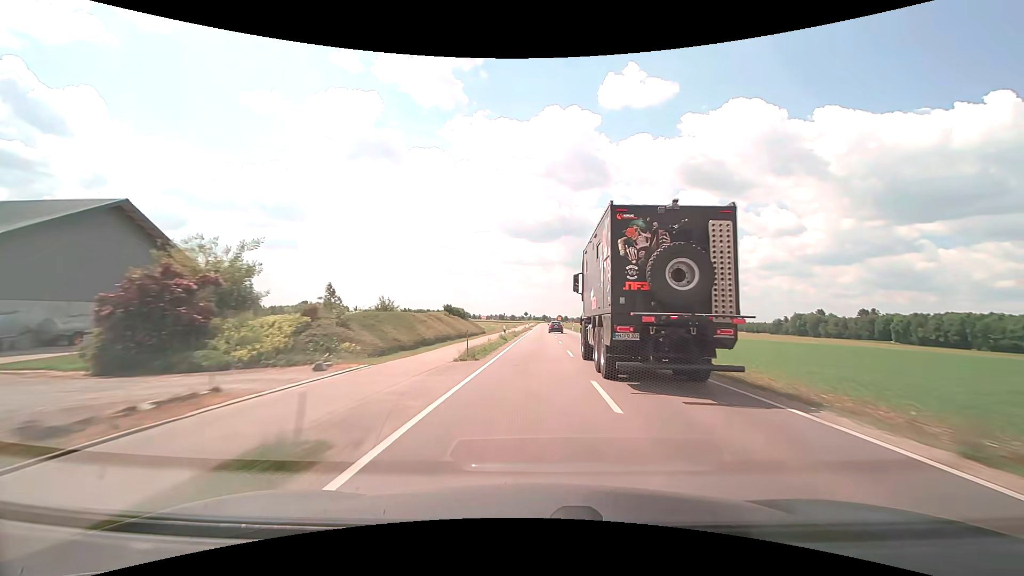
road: tertiary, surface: asphalt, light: Day
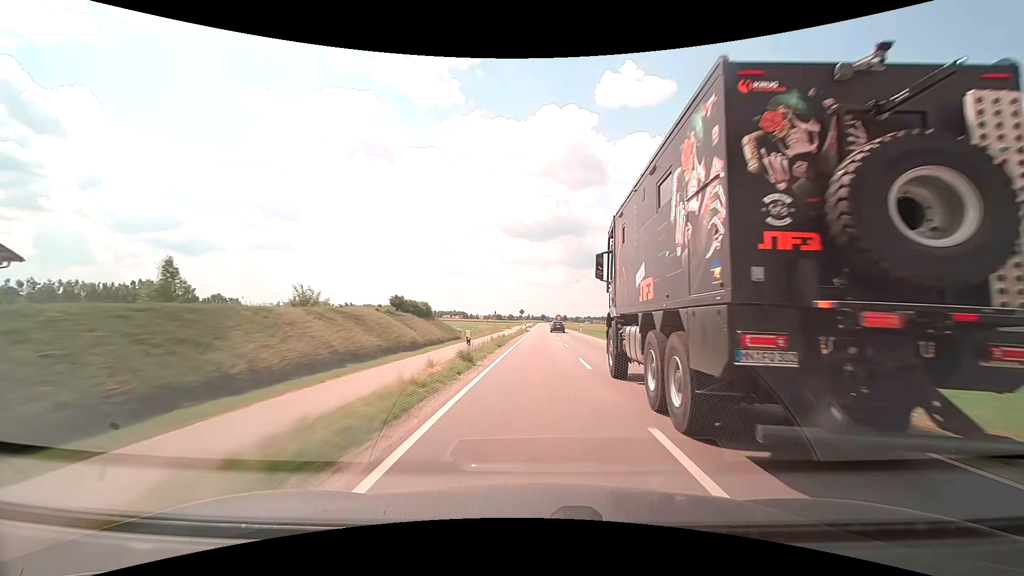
(0.0, +17.1) m; 0°
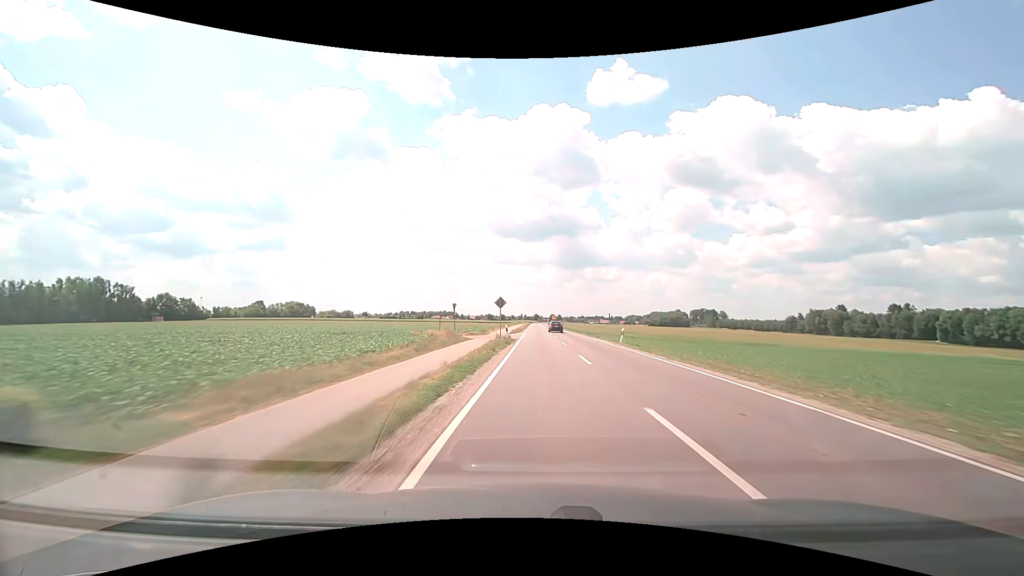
(0.0, +34.4) m; +1°
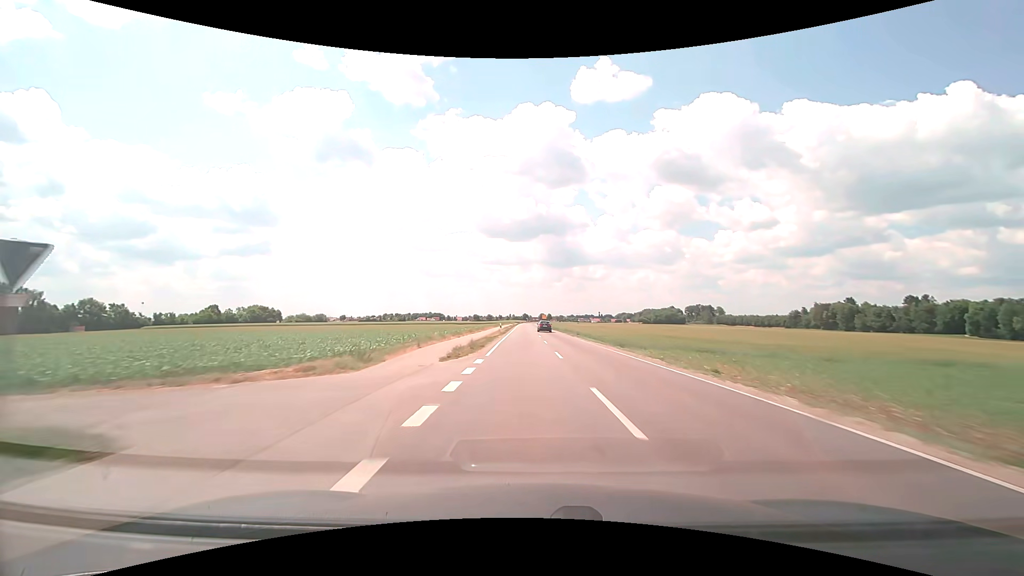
(+0.5, +34.2) m; +1°
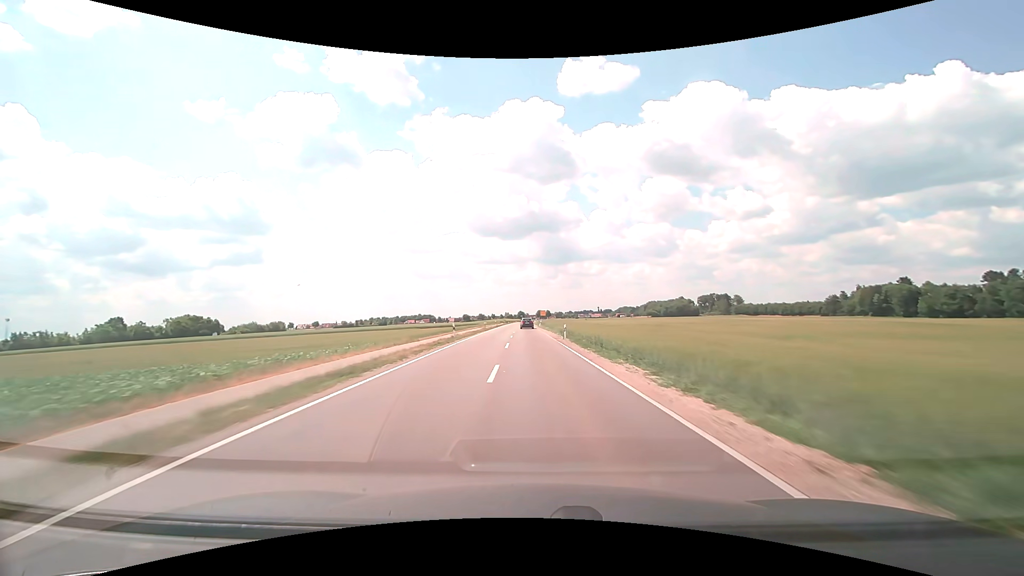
(+0.7, +66.9) m; 0°
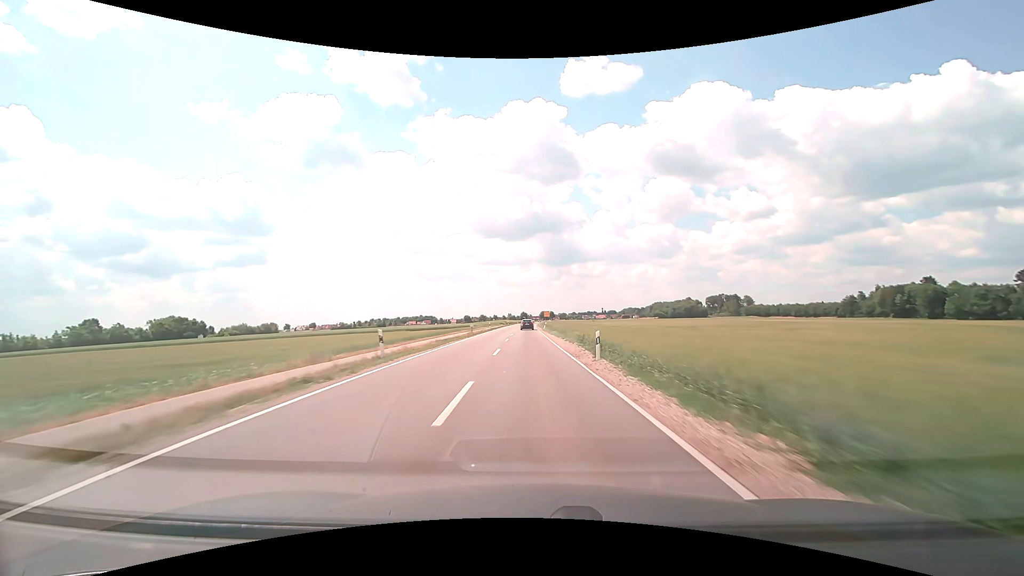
(0.0, +16.1) m; 0°
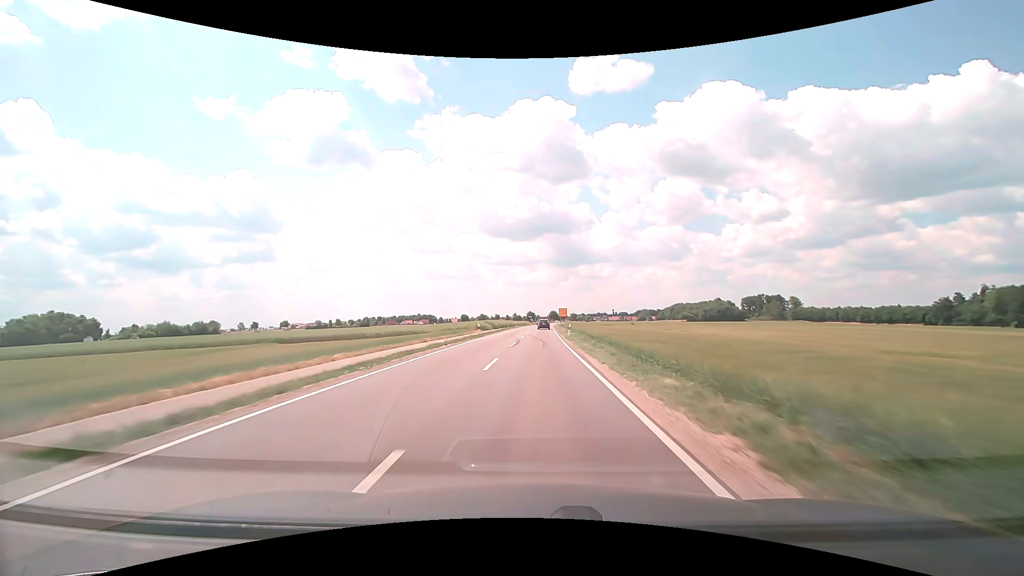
(-1.4, +76.7) m; -1°
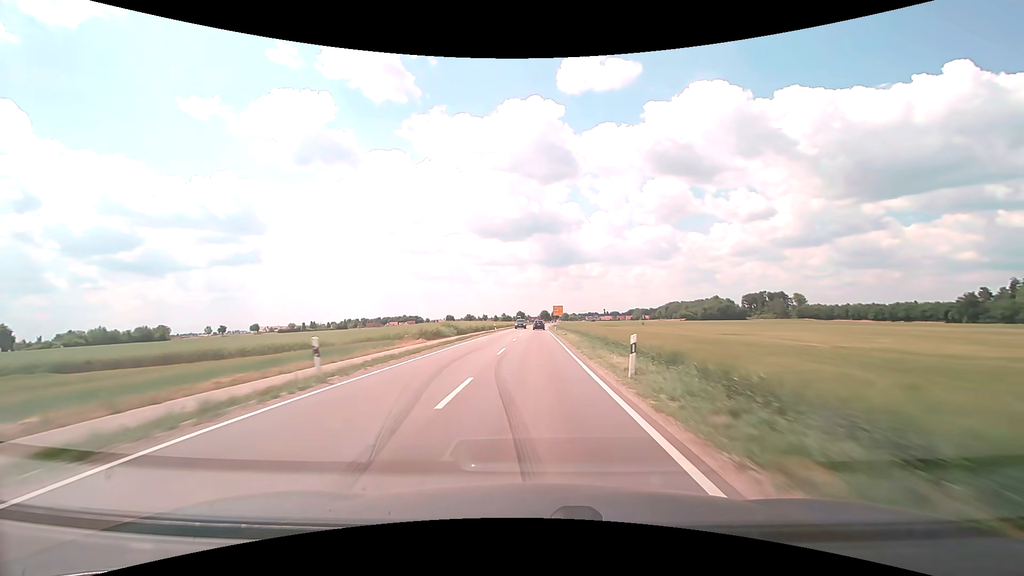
(+0.3, +29.4) m; +1°
(0, +10) (0, +20) (0, +30) (0, +40) (0, +50) (+1, +60) (+1, +70) (+1, +80) (+1, +90) (+1, +100) m
